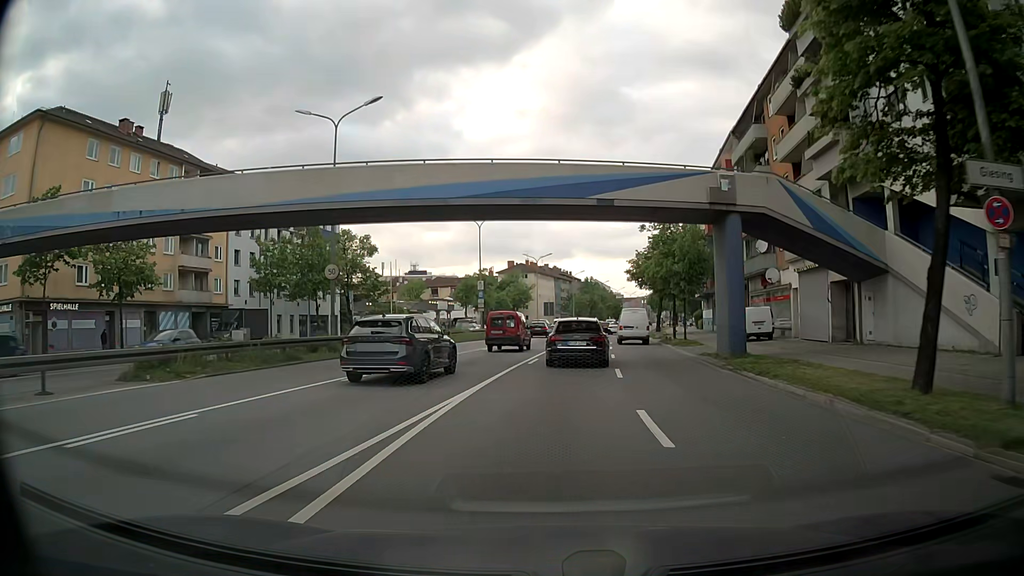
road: trunk_link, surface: asphalt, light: Day
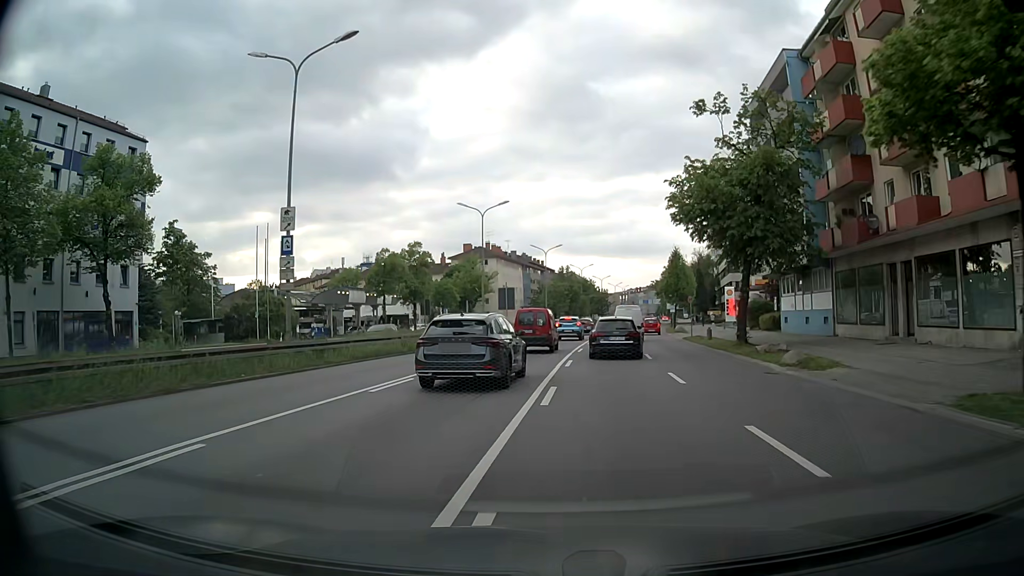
(+1.7, +37.8) m; +3°
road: trunk
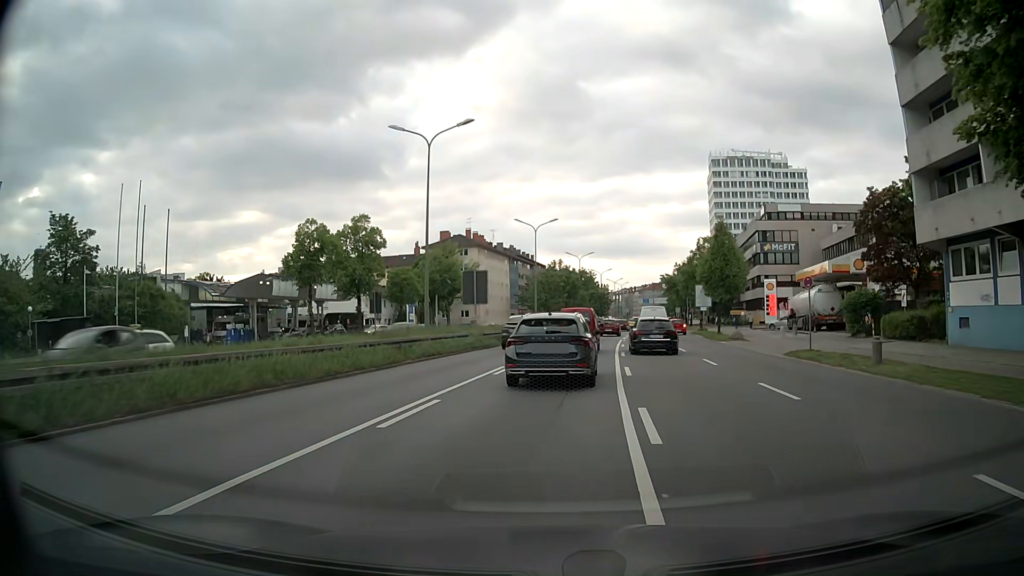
(-0.2, +21.5) m; 0°
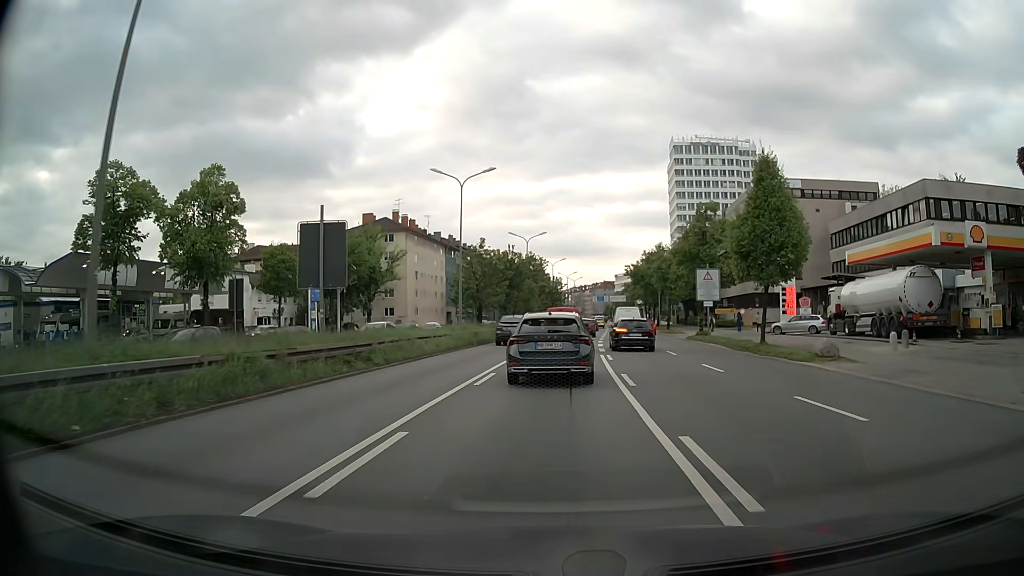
(+1.0, +20.7) m; +5°
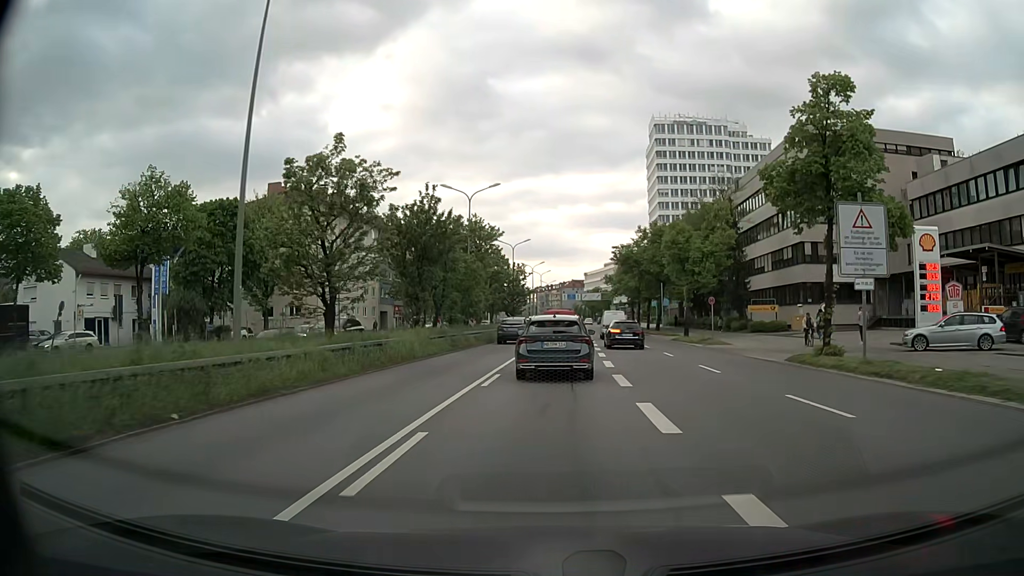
(+0.6, +26.6) m; +2°
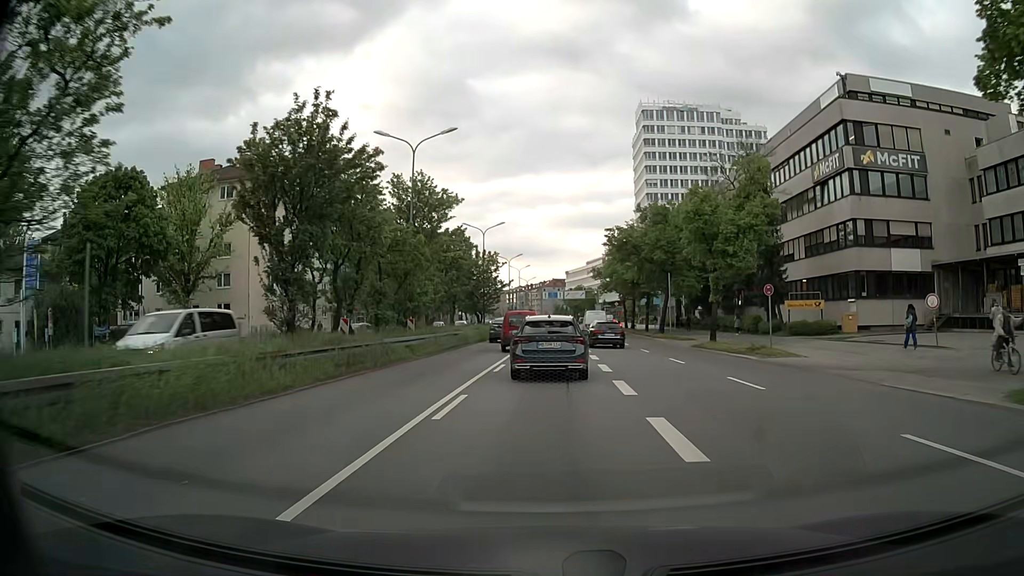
(+0.3, +13.8) m; +2°
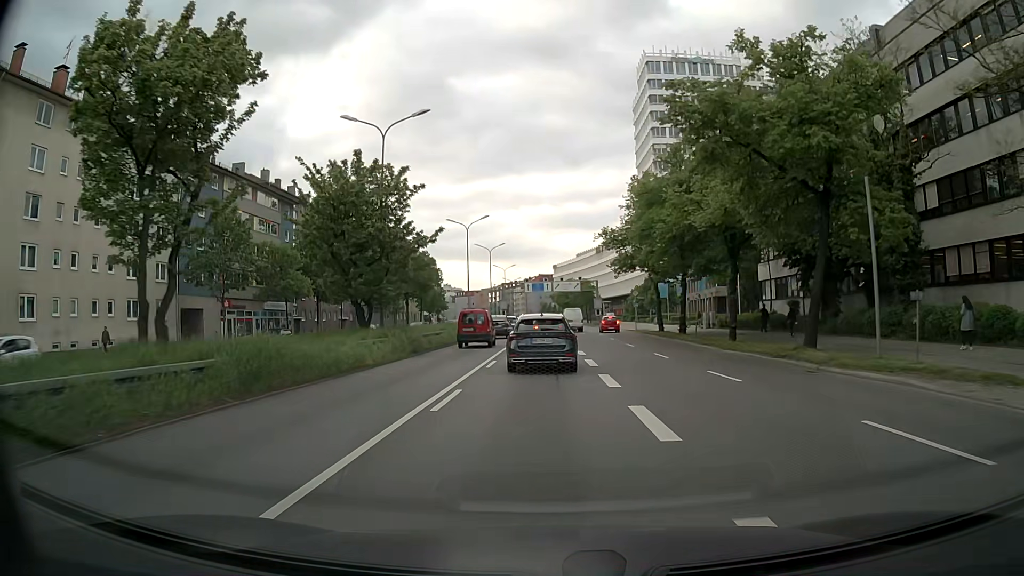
(+0.5, +35.2) m; +1°
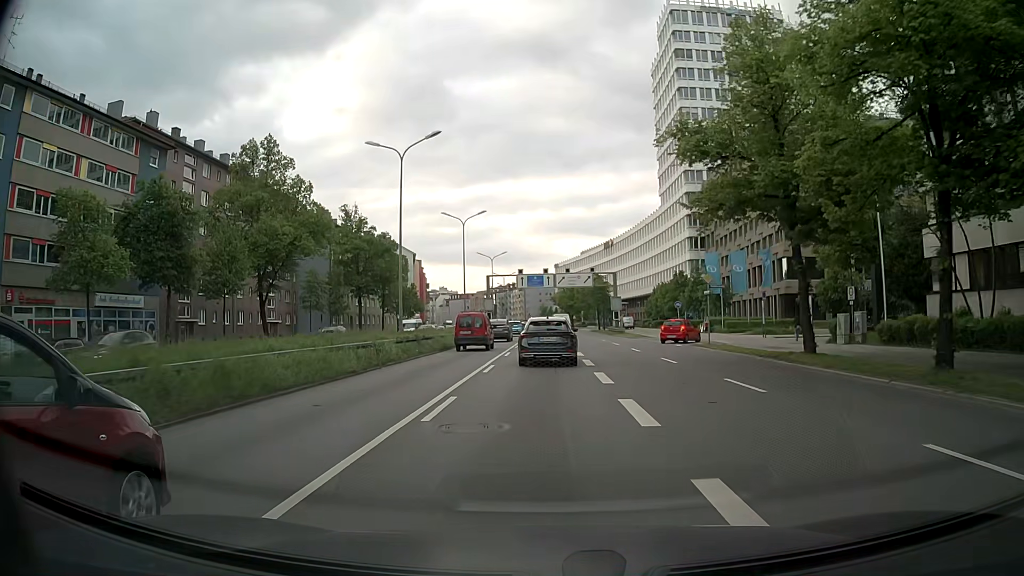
(-0.2, +29.0) m; -1°
(0, +10) (0, +20) (0, +30) (0, +40) (0, +50) (0, +60) (0, +70) (0, +80) (0, +90) (0, +100) m
